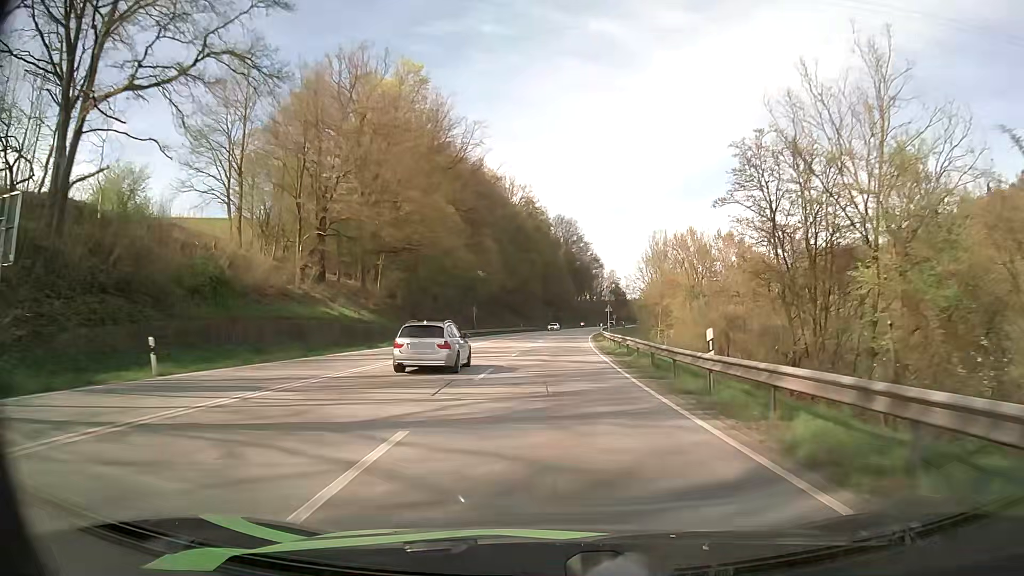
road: primary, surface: asphalt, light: Day
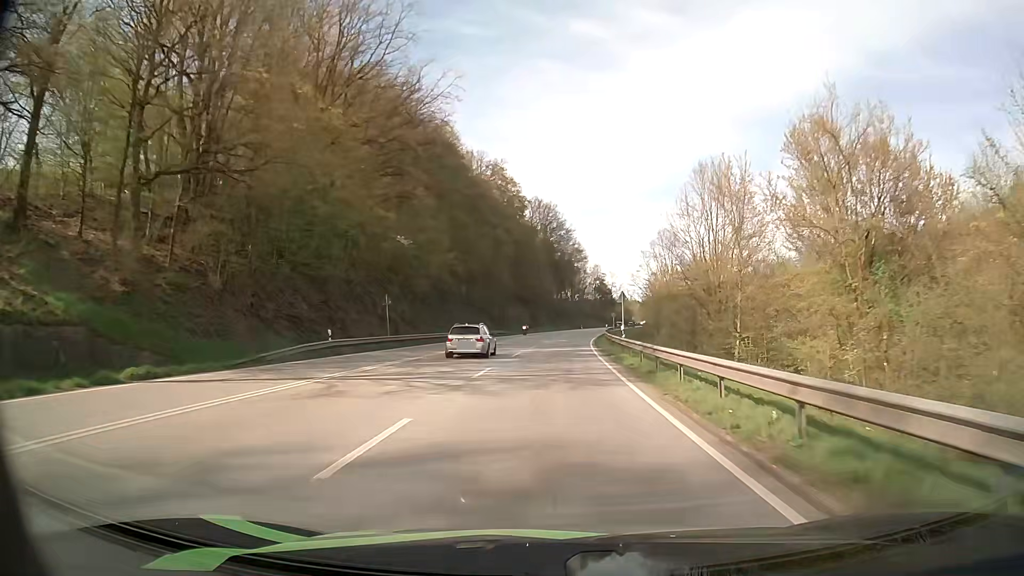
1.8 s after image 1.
(+0.6, +34.5) m; +2°
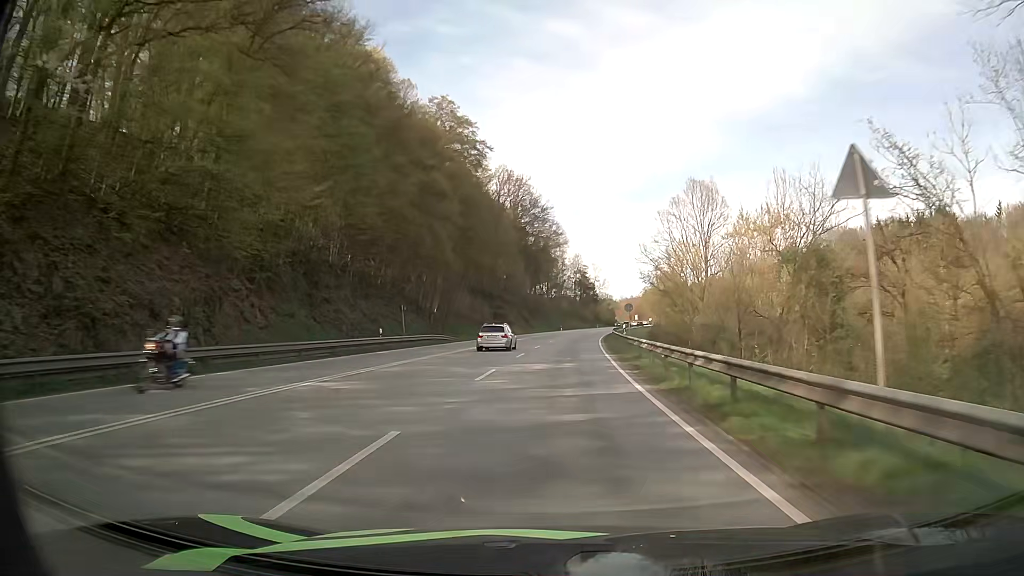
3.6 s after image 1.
(+0.6, +37.1) m; +2°
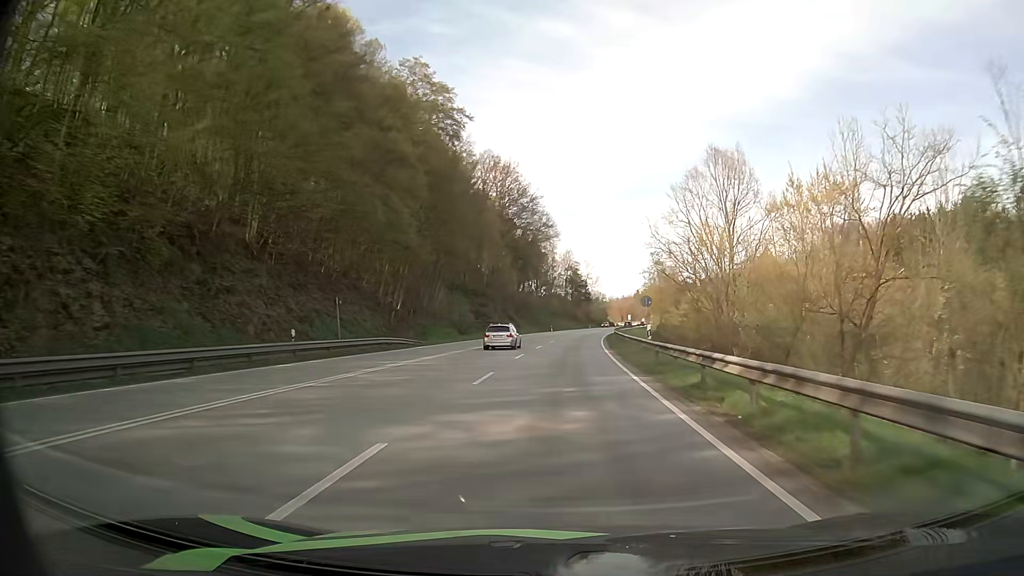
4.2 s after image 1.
(+0.1, +12.8) m; +1°
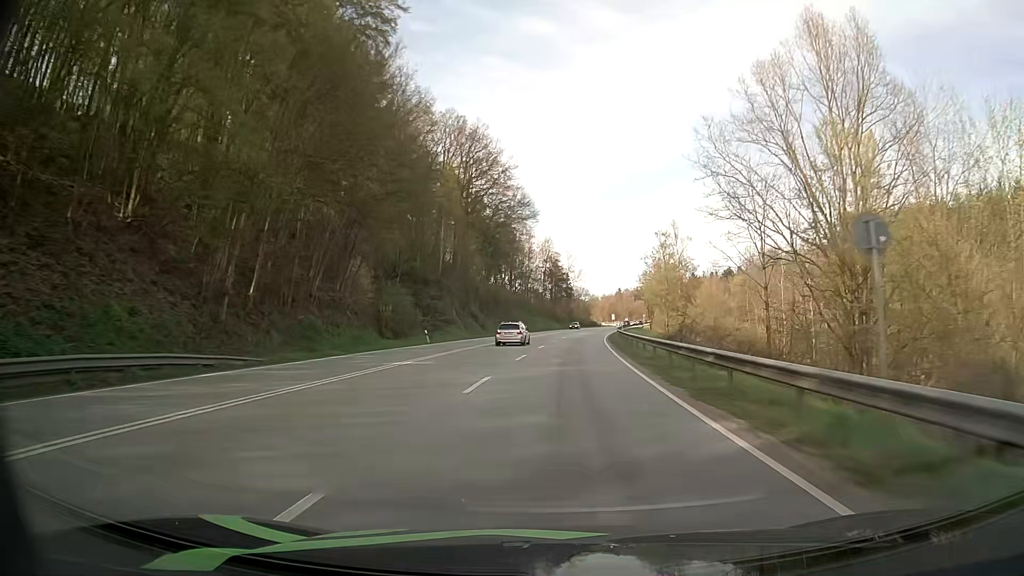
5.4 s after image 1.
(+0.3, +26.0) m; +1°
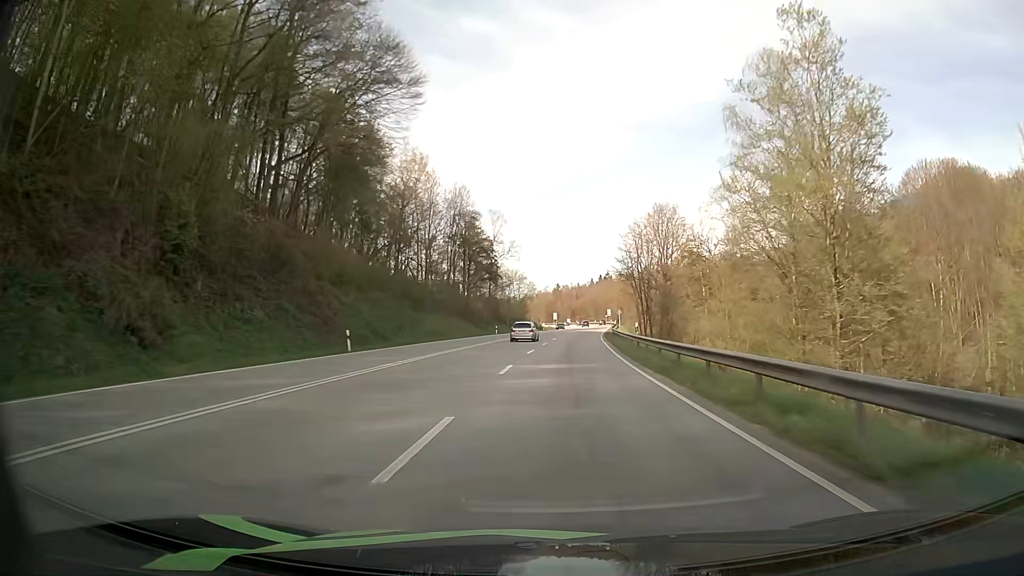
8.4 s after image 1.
(+3.4, +66.4) m; +6°
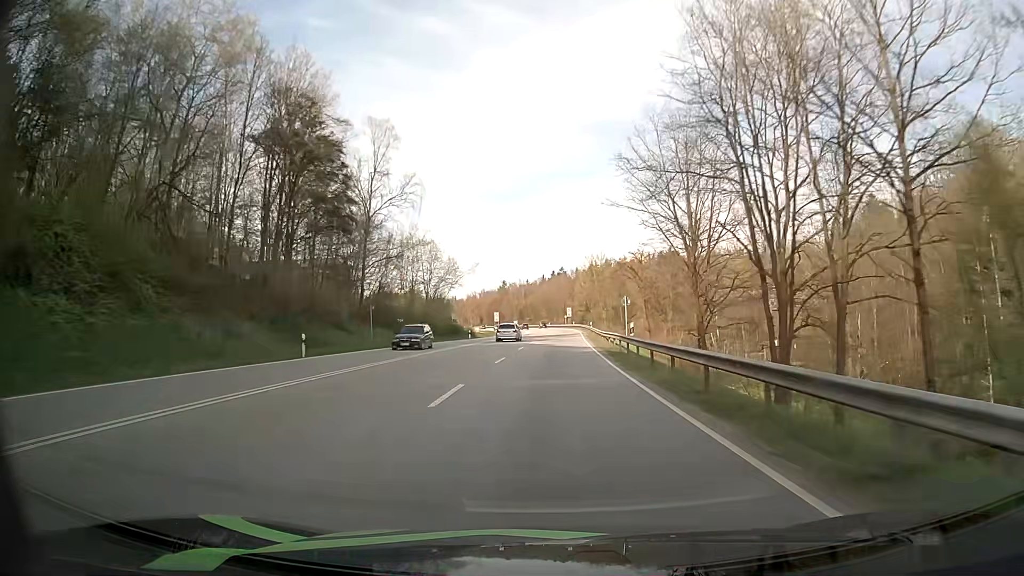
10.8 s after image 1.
(+2.1, +54.1) m; +4°
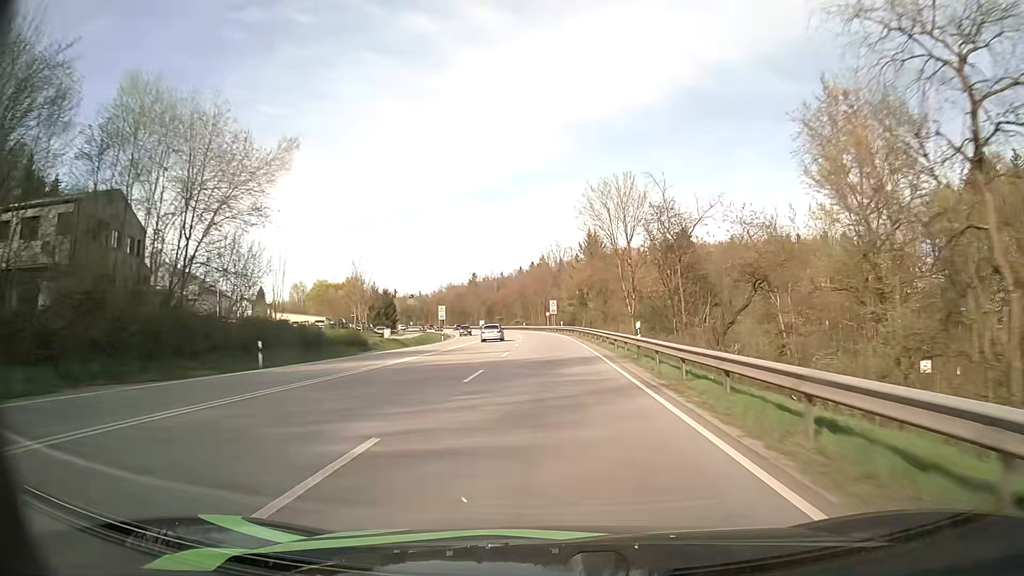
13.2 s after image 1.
(+1.0, +54.3) m; +2°
(0, +10) (0, +20) (0, +30) (0, +40) (-1, +50) (-1, +60) (-1, +70) (-2, +80) (-3, +90) (-4, +100) m
